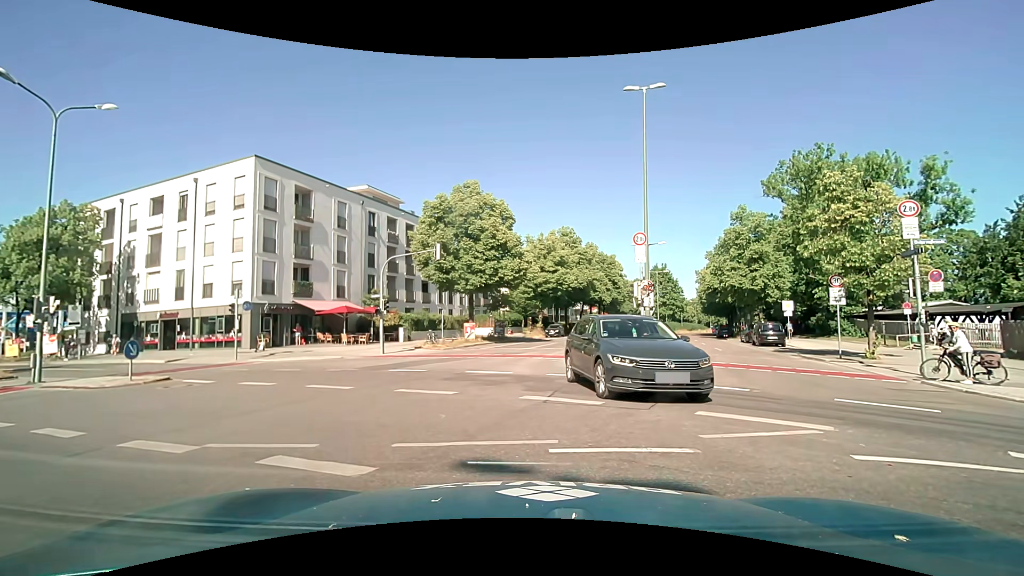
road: secondary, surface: asphalt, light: Day
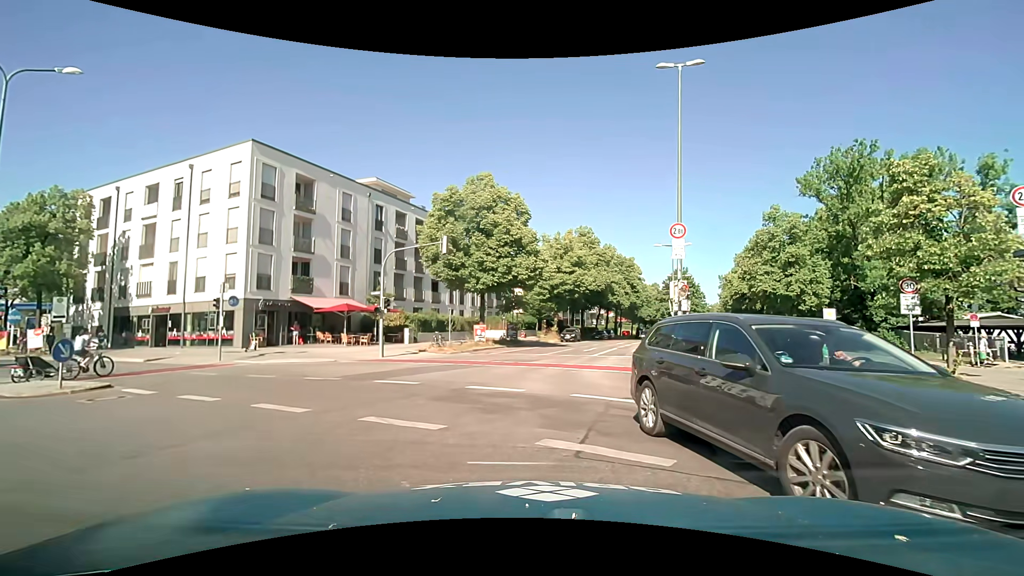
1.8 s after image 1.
(0.0, +3.1) m; 0°
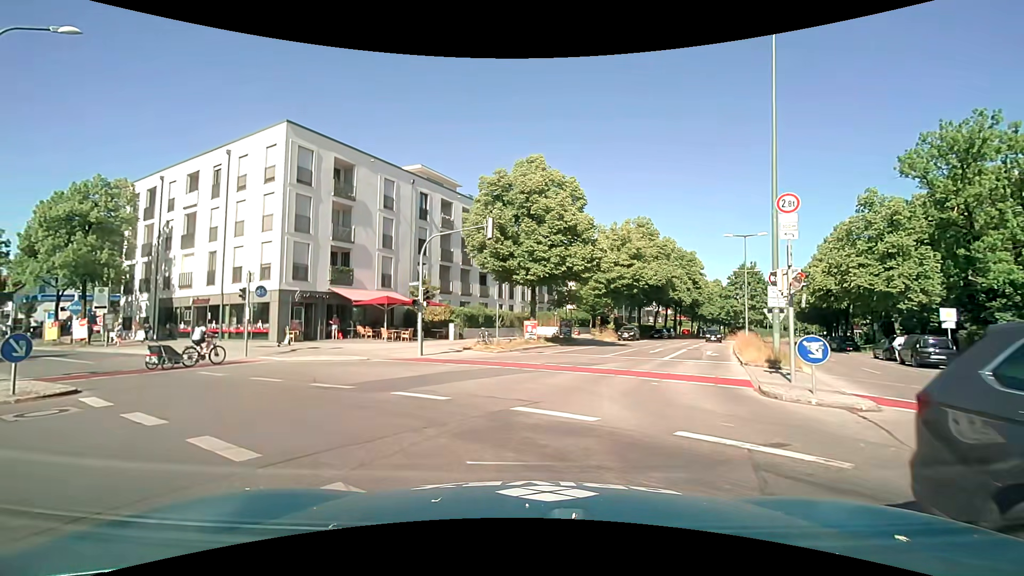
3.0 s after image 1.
(-0.2, +3.6) m; -6°
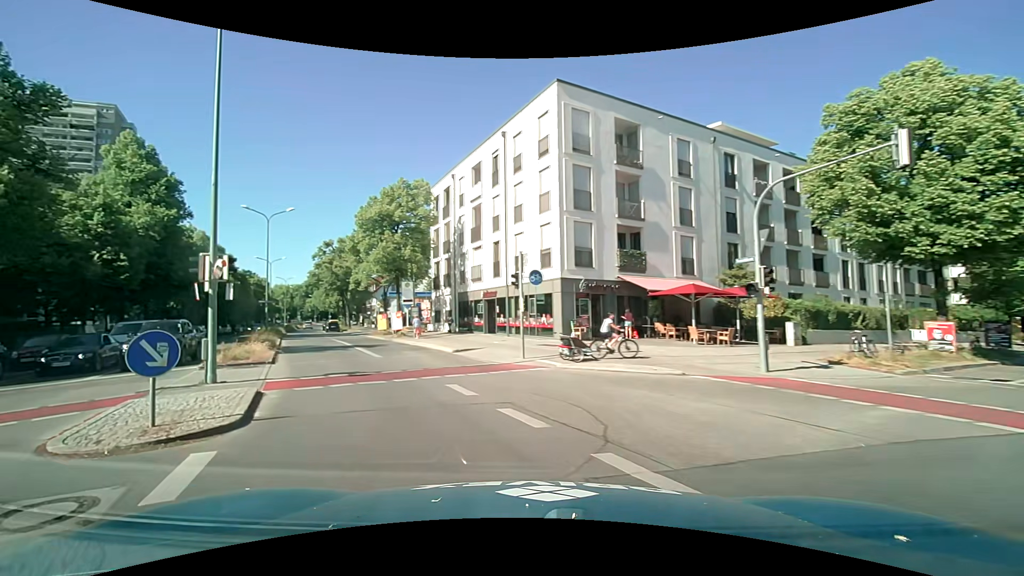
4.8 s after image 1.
(-1.8, +7.5) m; -30°
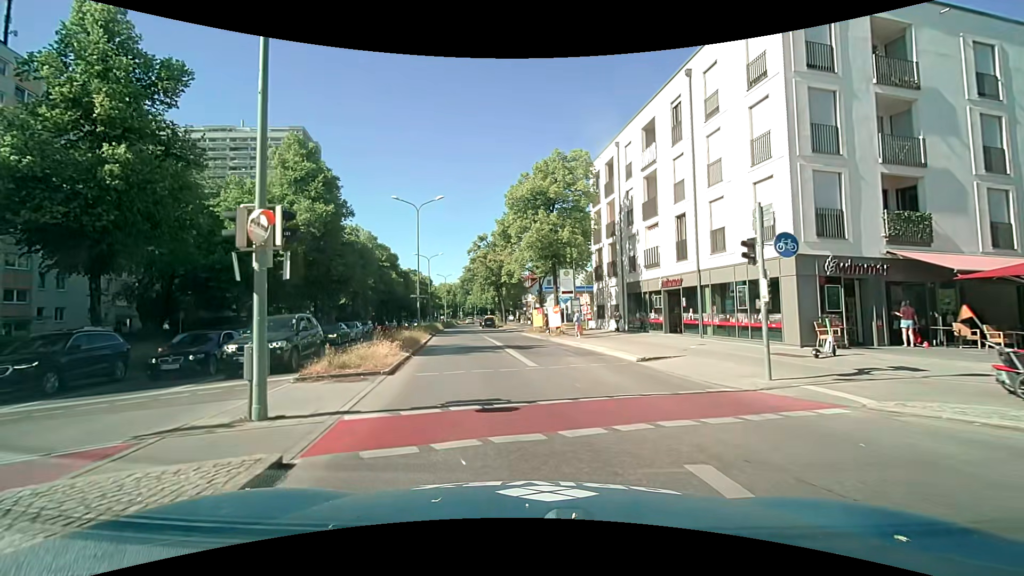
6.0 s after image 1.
(-1.3, +6.3) m; -19°
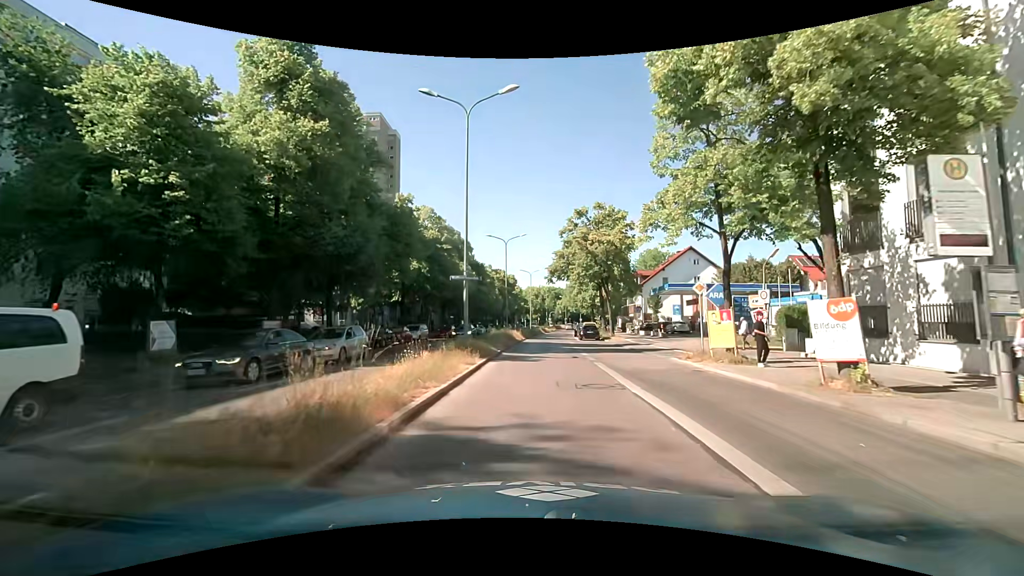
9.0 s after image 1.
(-2.5, +20.1) m; -11°
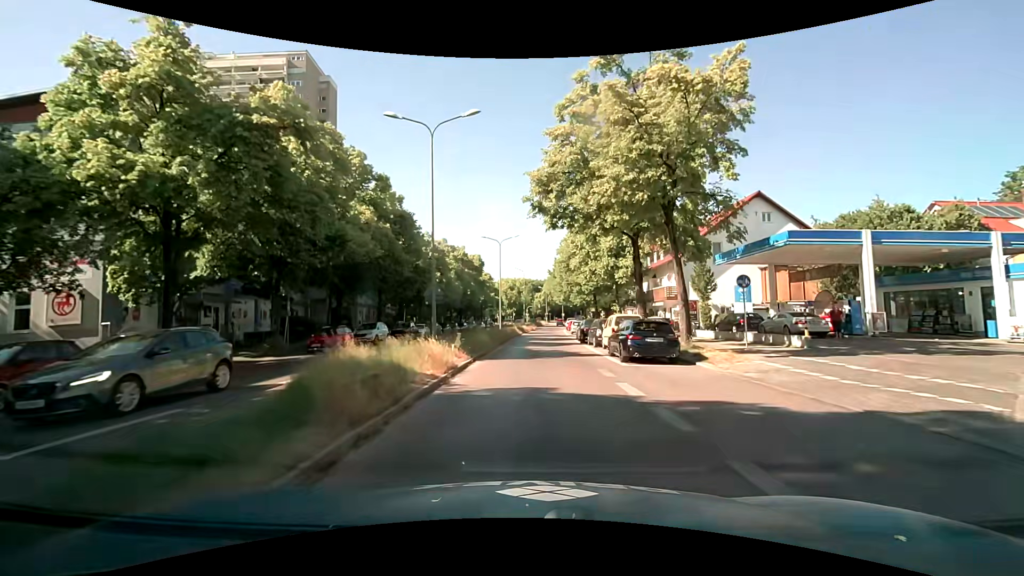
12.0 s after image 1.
(+1.0, +29.6) m; +3°
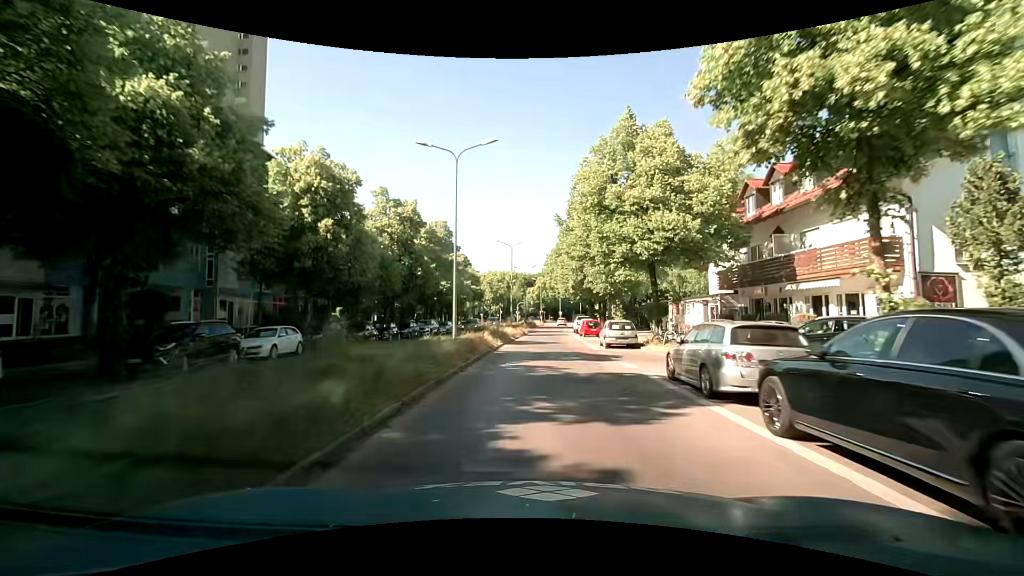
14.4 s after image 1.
(+0.6, +28.1) m; +2°
(0, +10) (0, +20) (+1, +30) (+1, +40) (+1, +50) (+1, +60) (+1, +70) (+1, +80) (+2, +90) (+3, +100) m
